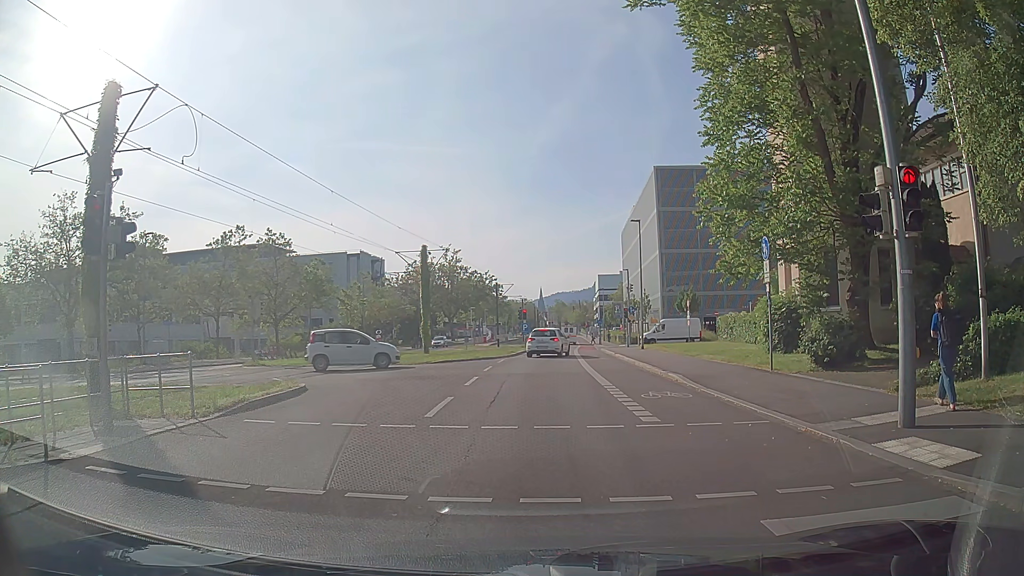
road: secondary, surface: asphalt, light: Day
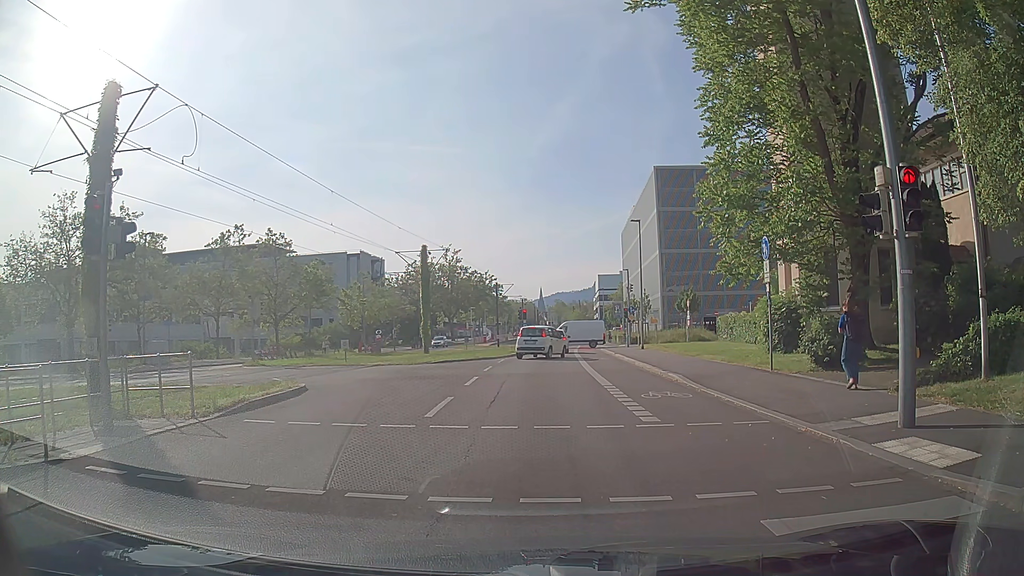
(0.0, 0.0) m; 0°
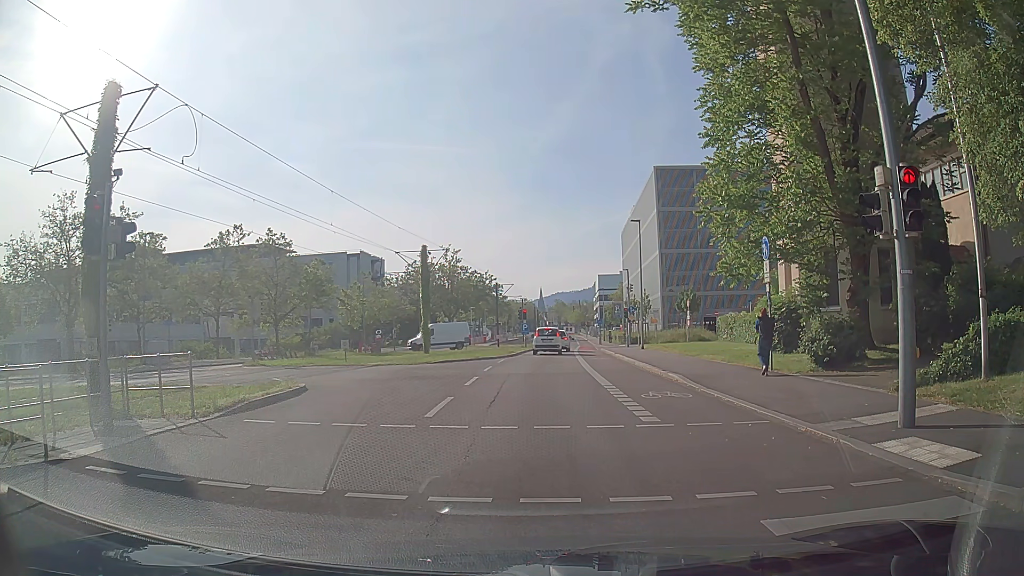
(0.0, 0.0) m; 0°
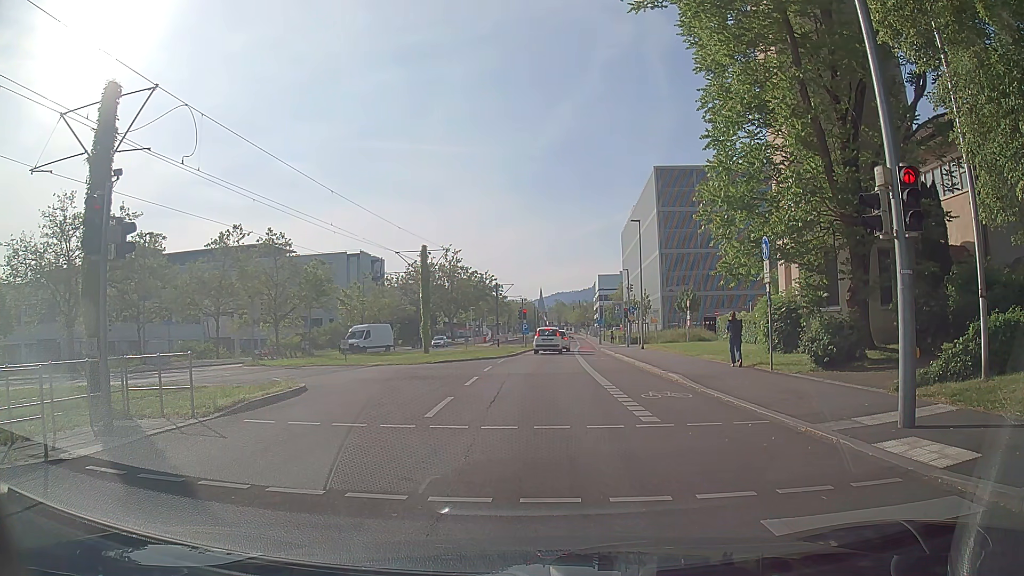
(0.0, 0.0) m; 0°
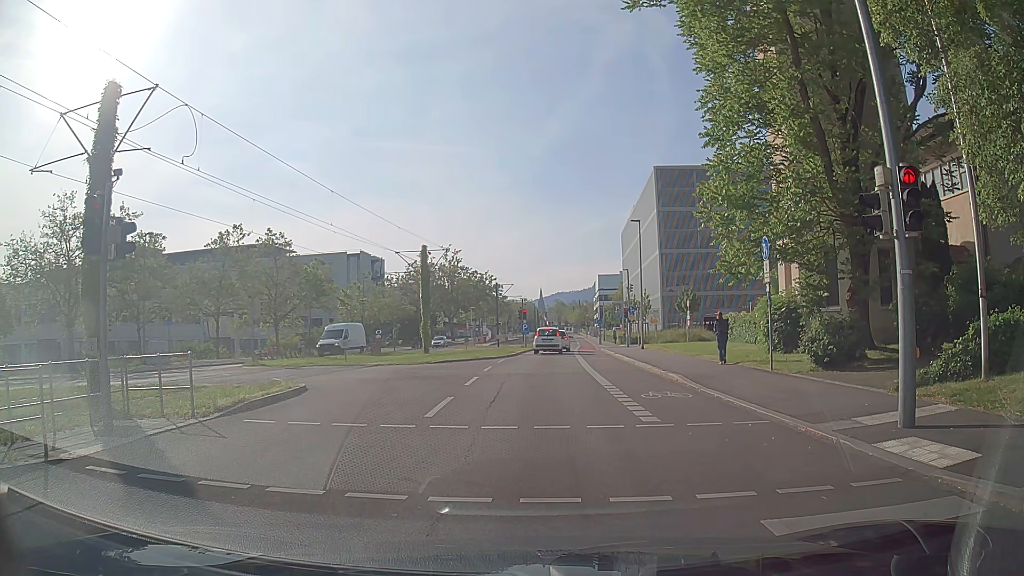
(0.0, 0.0) m; 0°
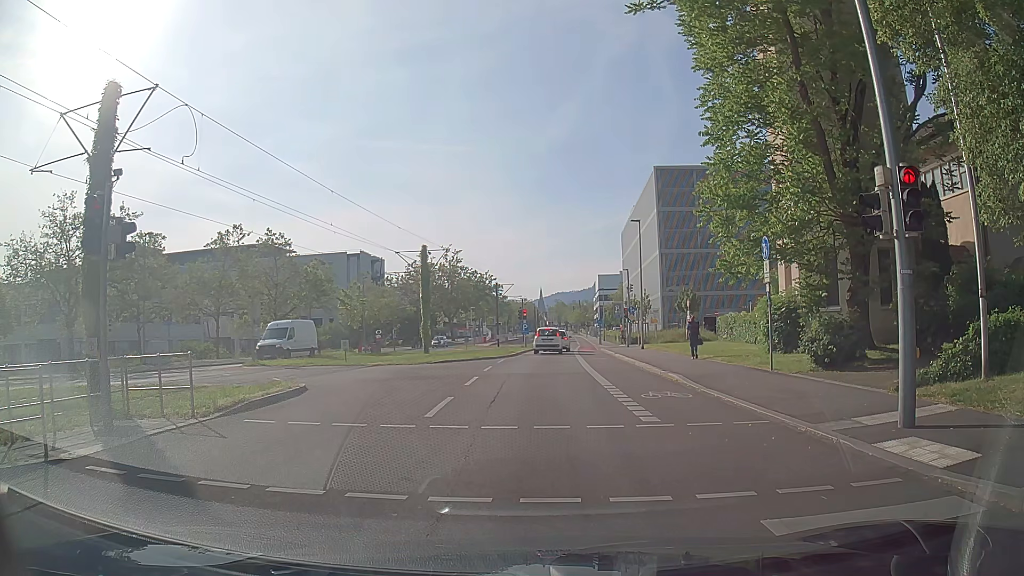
(0.0, 0.0) m; 0°
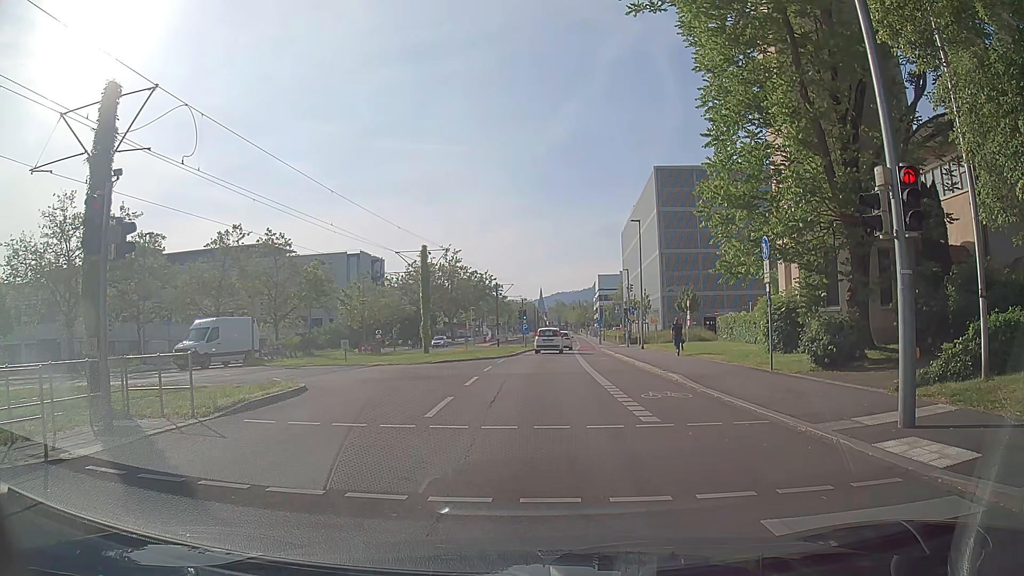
(0.0, 0.0) m; 0°
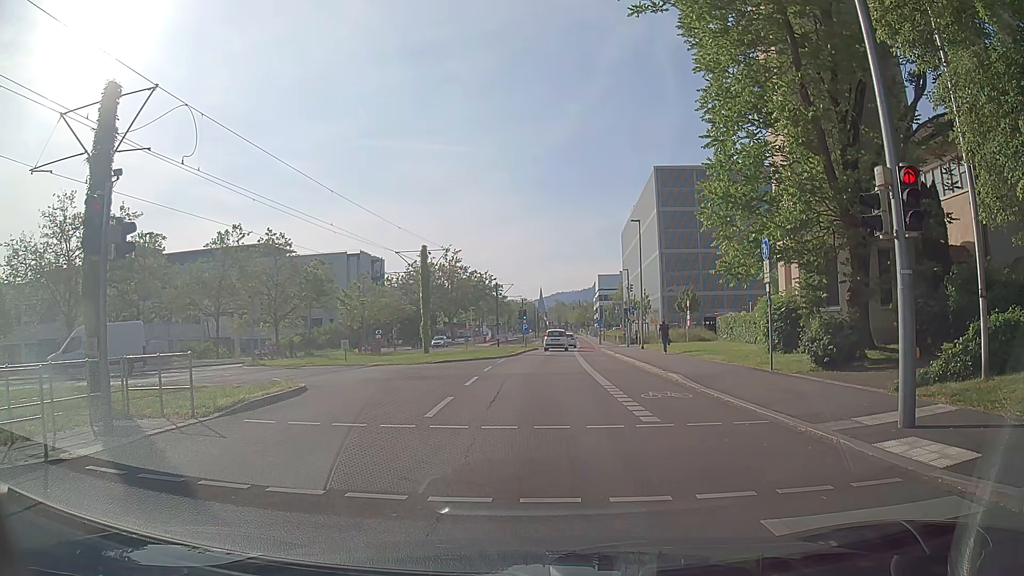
(0.0, 0.0) m; 0°
(0, +10) (+1, +20) (+1, +30) (+3, +40) (+4, +50) (+5, +60) (+6, +70) (+7, +80) (+8, +90) (+9, +100) m
